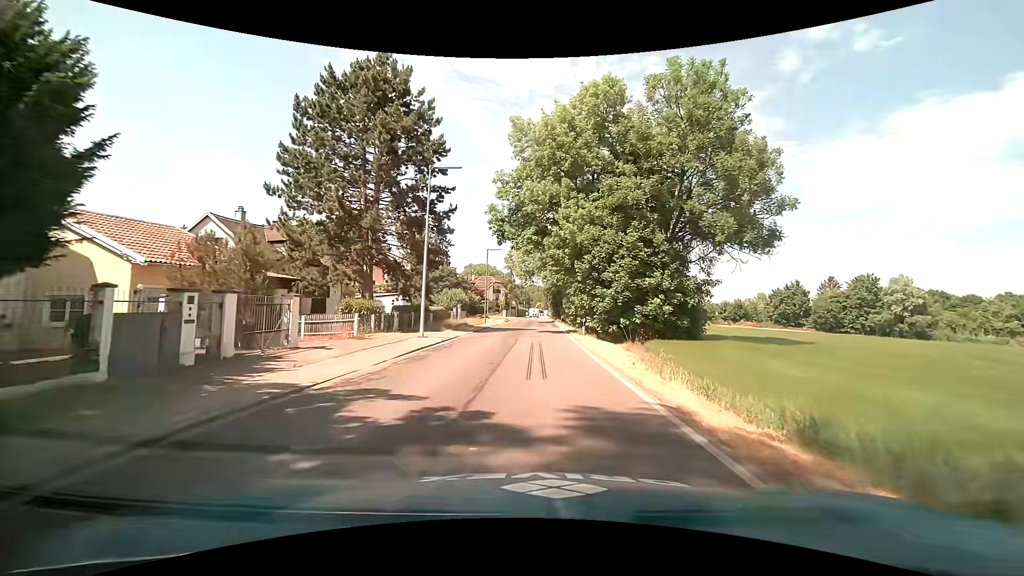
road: tertiary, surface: asphalt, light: Day
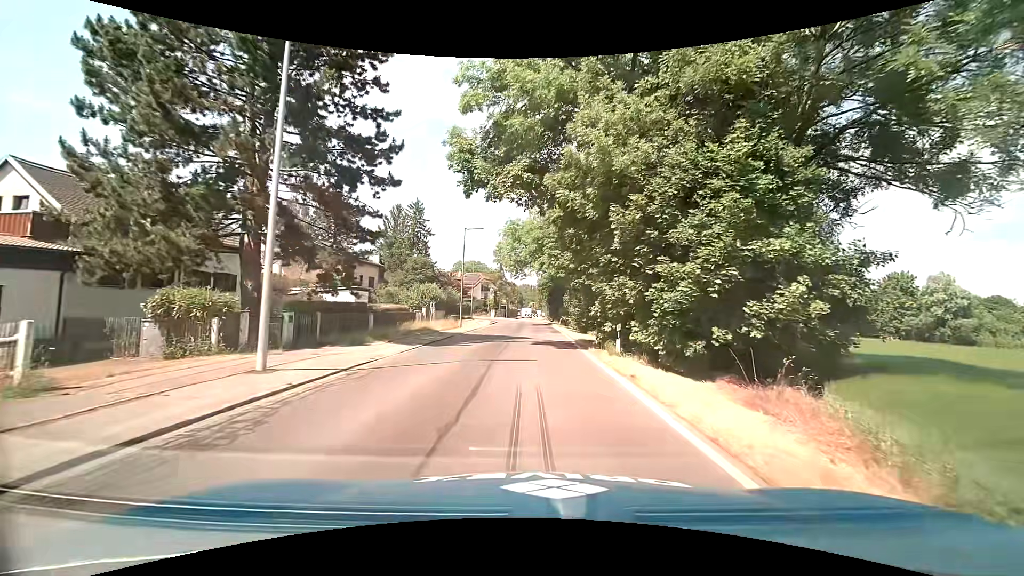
(0.0, +13.6) m; 0°
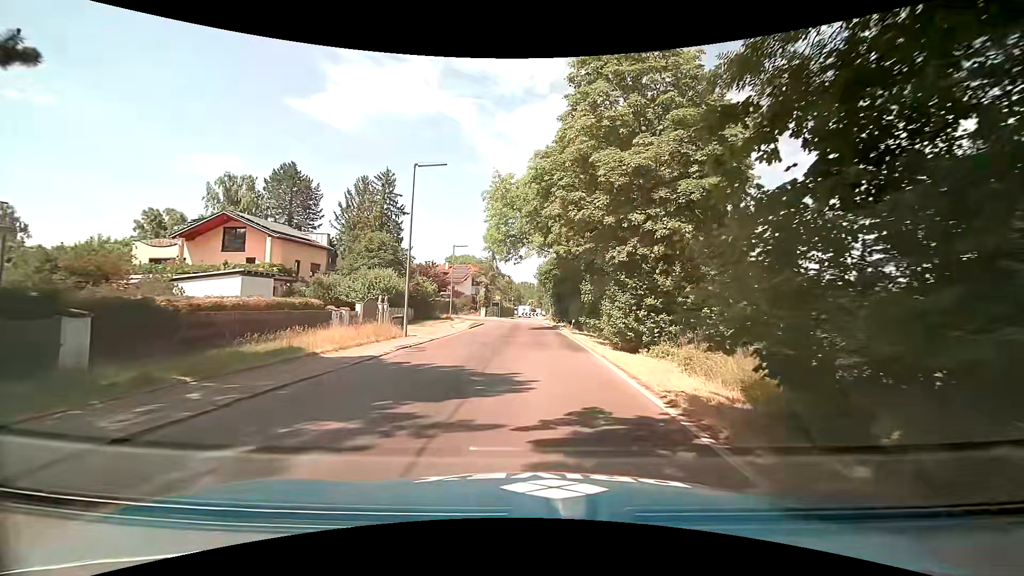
(0.0, +17.5) m; +1°
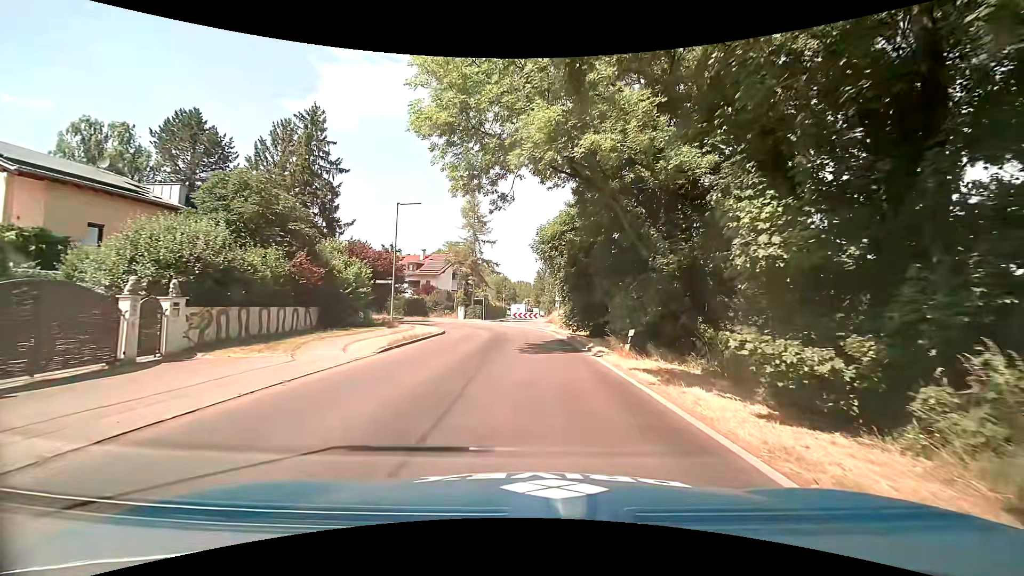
(-0.2, +21.9) m; 0°
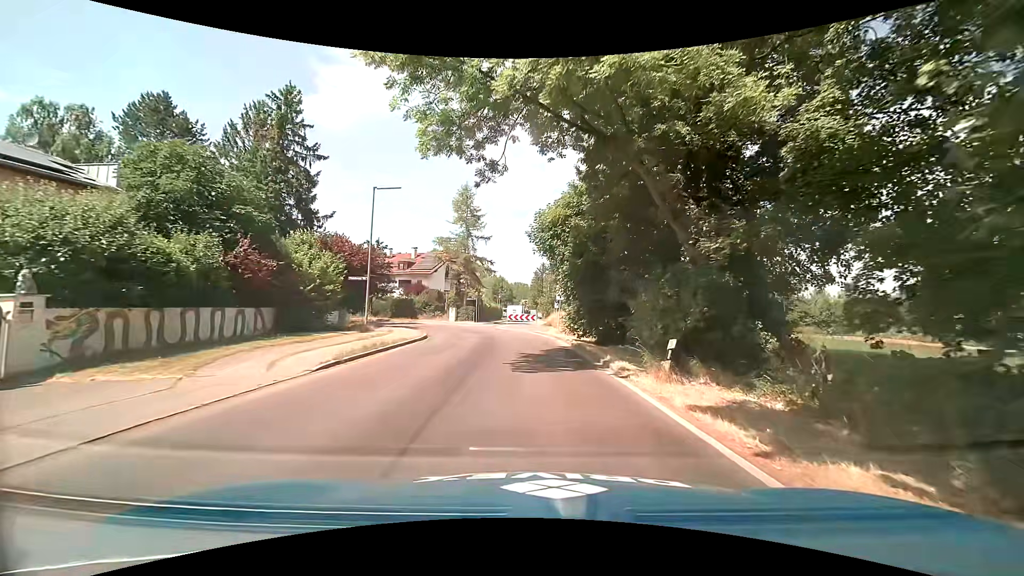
(-0.1, +4.5) m; 0°
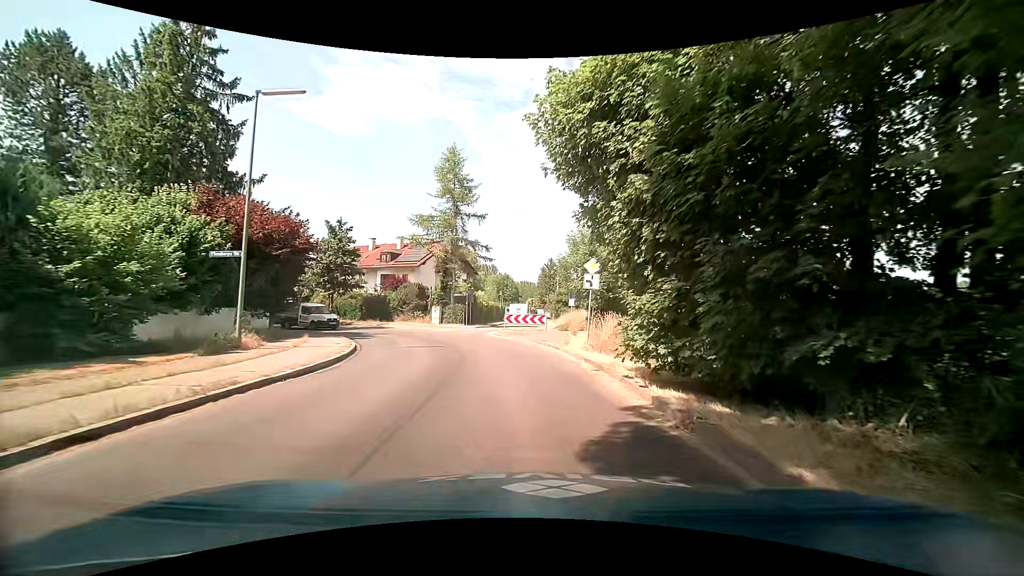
(0.0, +12.7) m; -1°
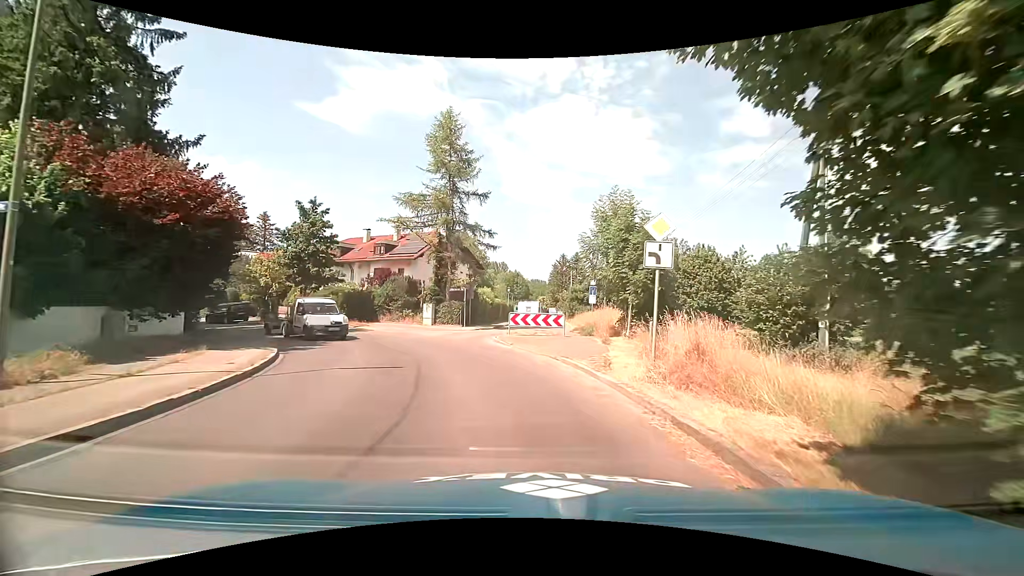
(-0.1, +7.3) m; 0°
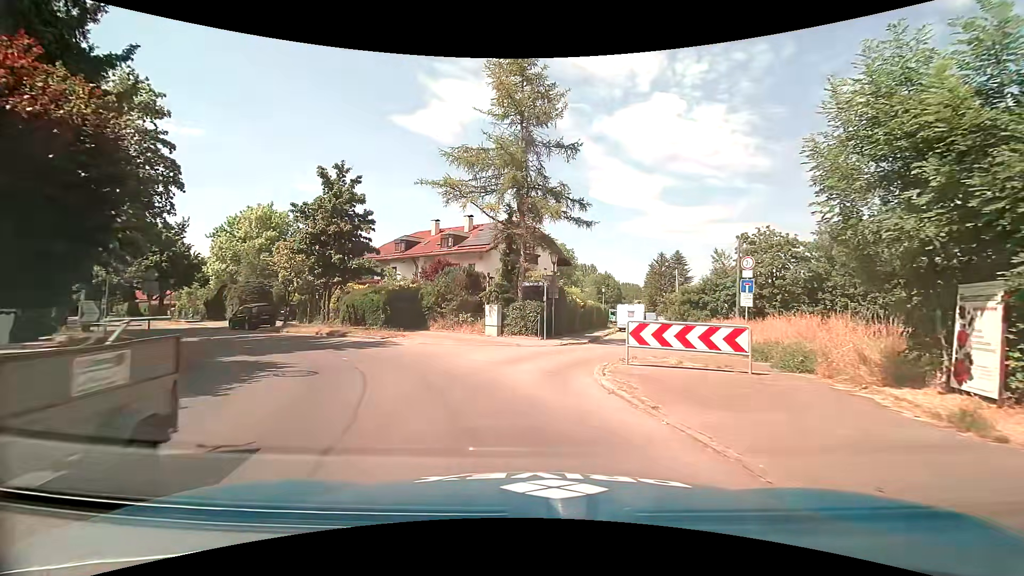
(-1.1, +11.2) m; -10°
(-1, +10) (-6, +18) (-14, +25) (-21, +32) (-29, +38) (-37, +44) (-45, +50) (-53, +56) (-61, +62) (-69, +68) m
